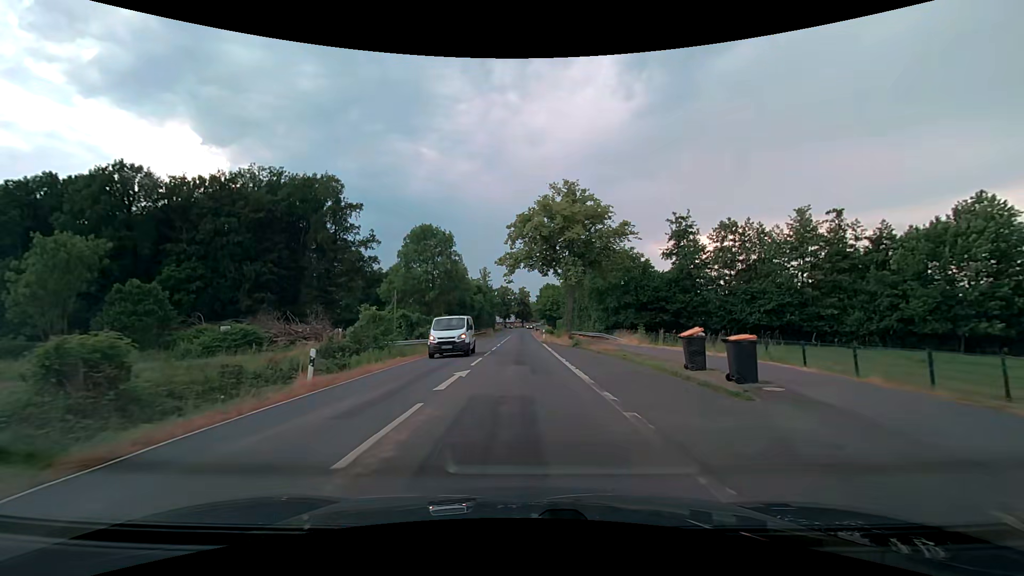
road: secondary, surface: asphalt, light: Day
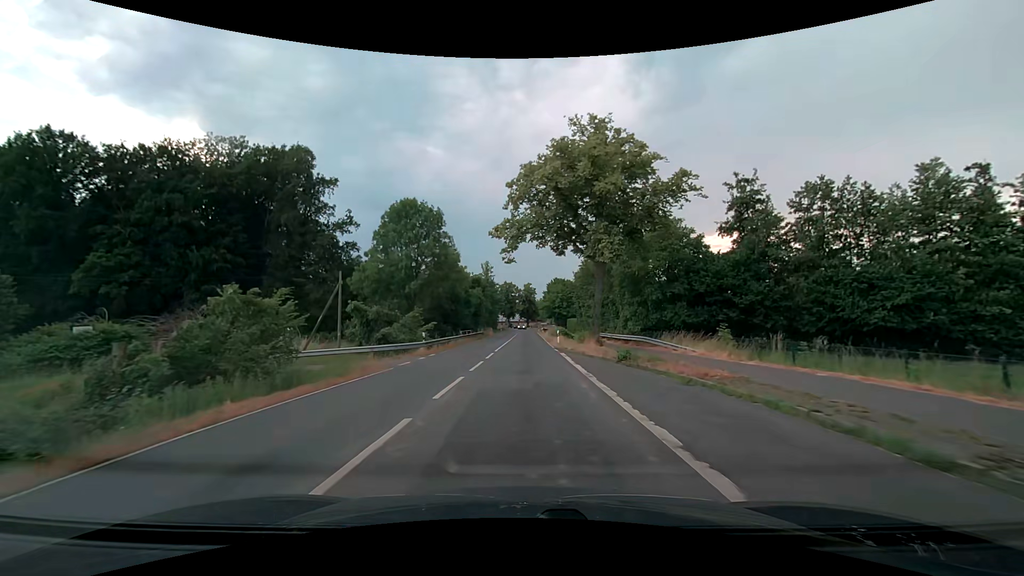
(-0.2, +14.6) m; -1°
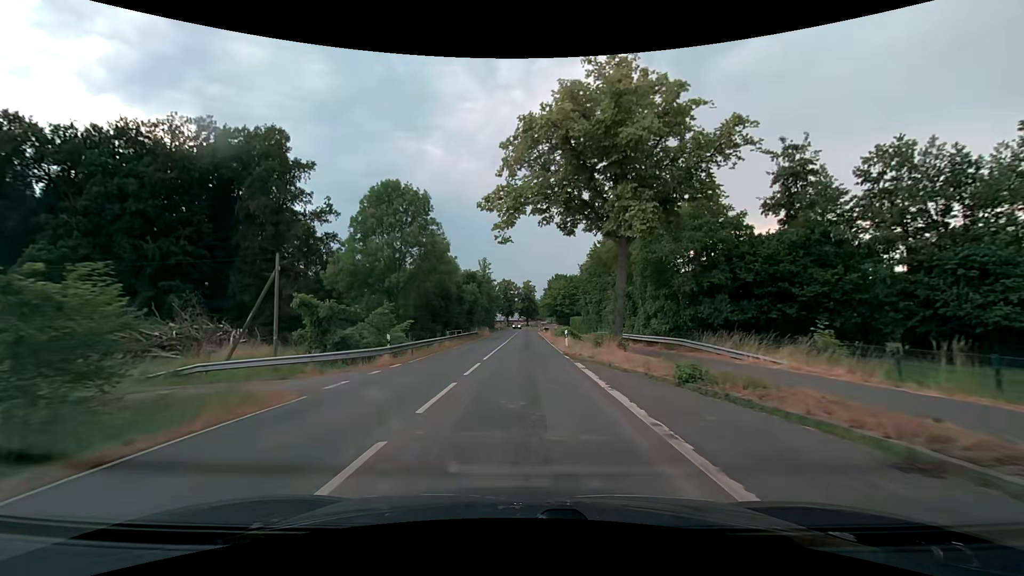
(0.0, +7.6) m; 0°
(0, +10) (0, +20) (0, +30) (0, +40) (0, +50) (0, +60) (0, +70) (0, +80) (+1, +90) (+1, +100) m
